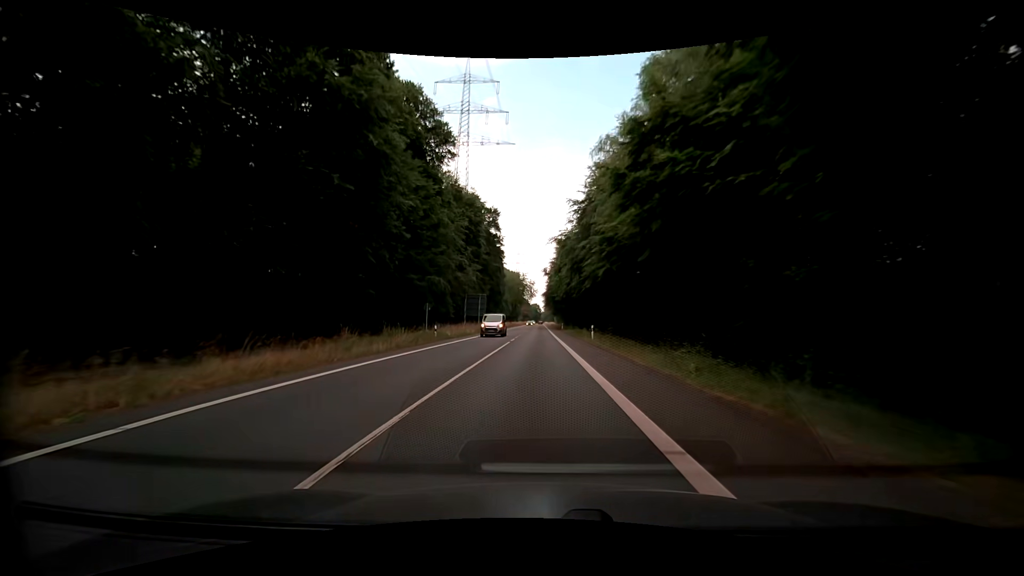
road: secondary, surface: asphalt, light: Day
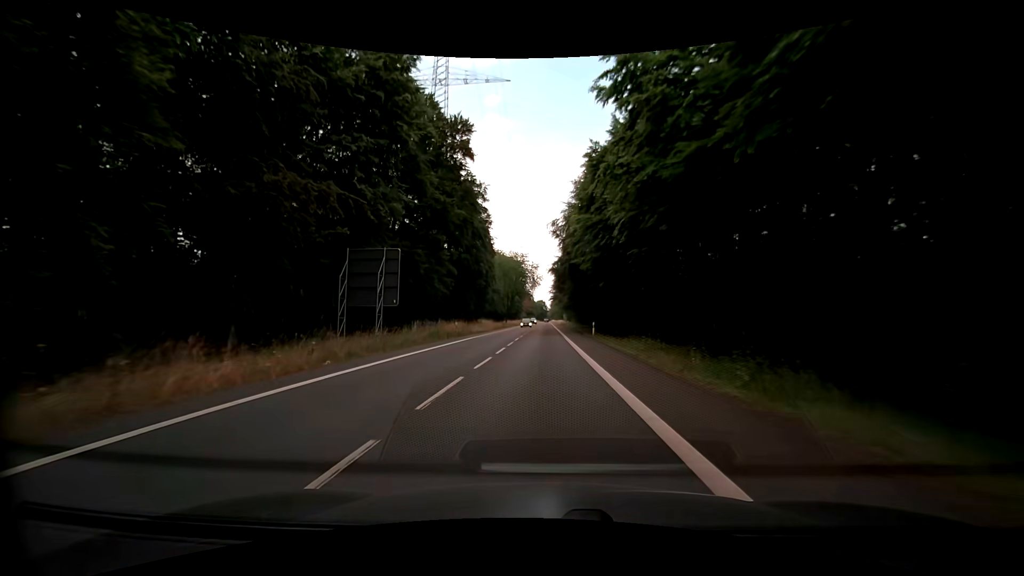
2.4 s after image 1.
(-0.1, +44.9) m; -1°
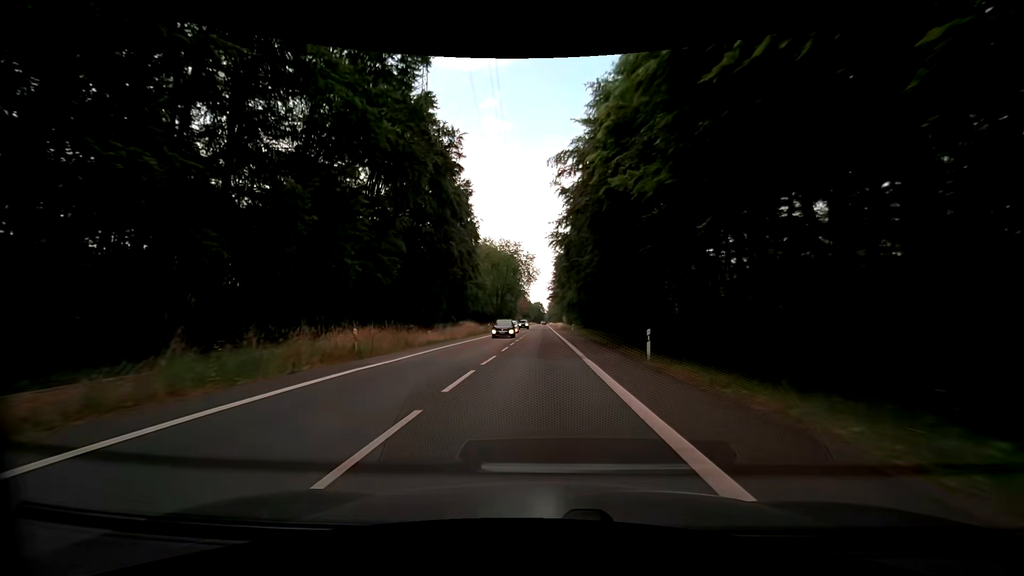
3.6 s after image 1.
(+0.1, +22.1) m; 0°
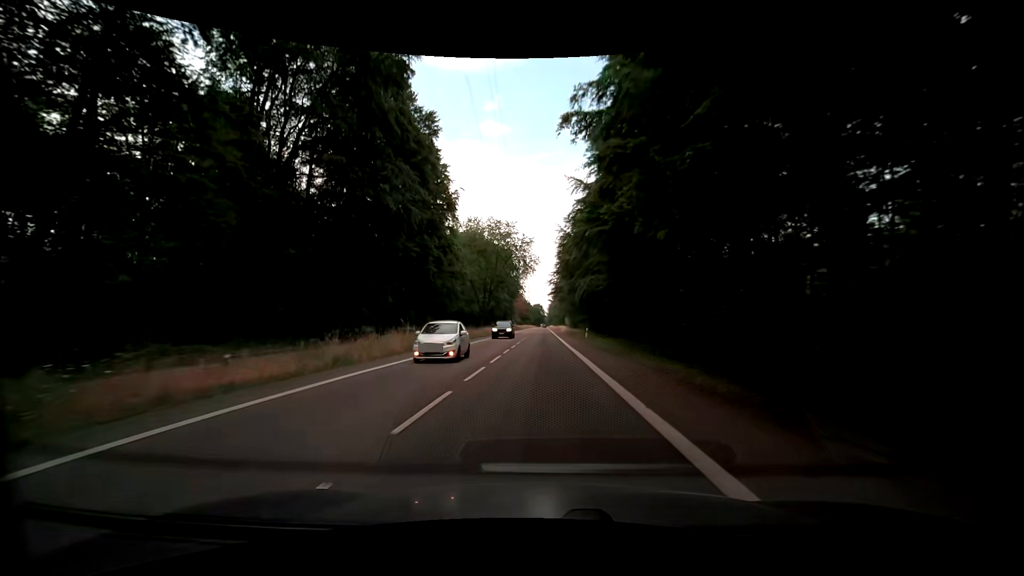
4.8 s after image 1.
(+0.1, +22.1) m; 0°
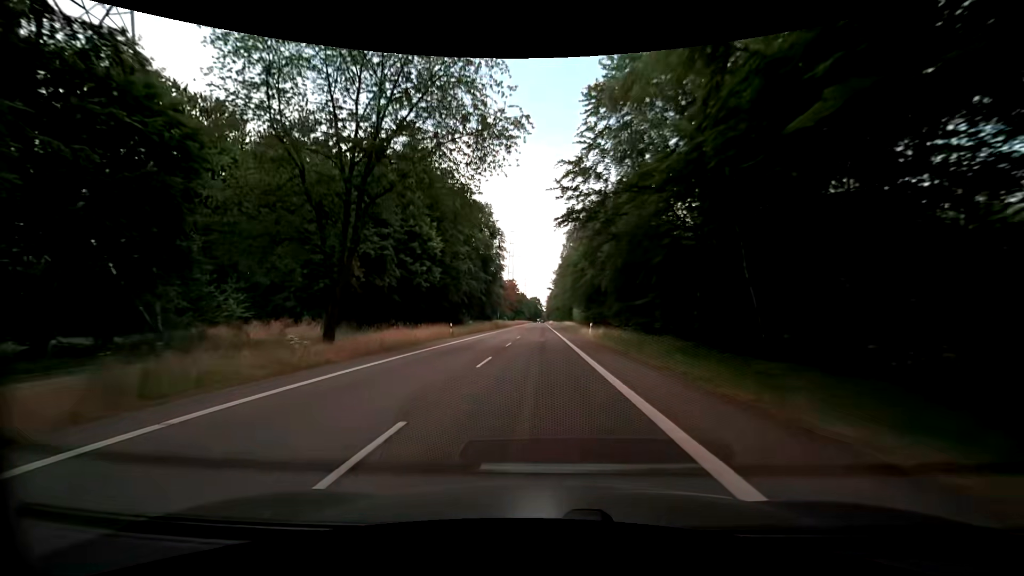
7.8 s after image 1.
(0.0, +55.4) m; 0°
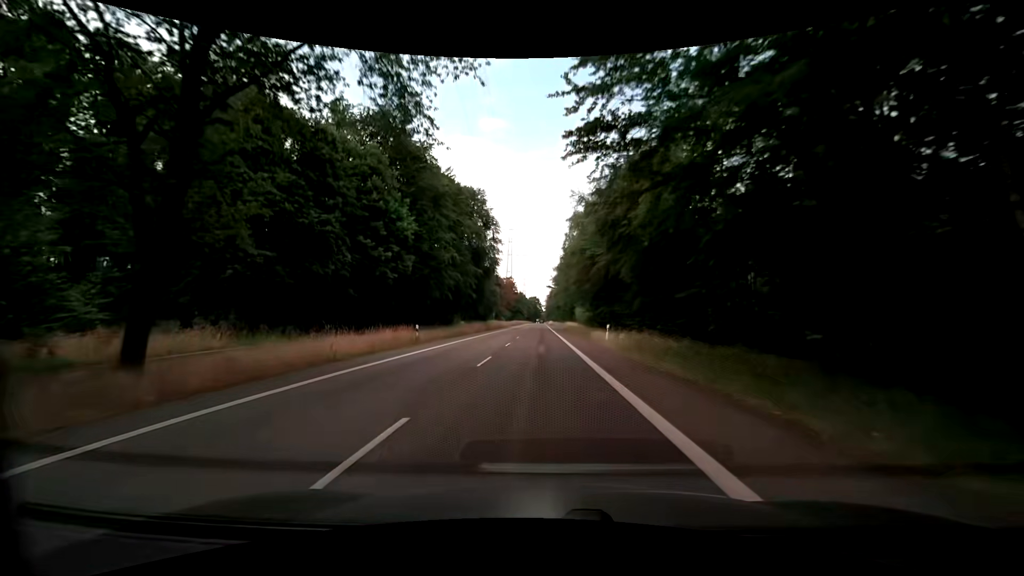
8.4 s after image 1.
(-0.1, +11.1) m; -1°
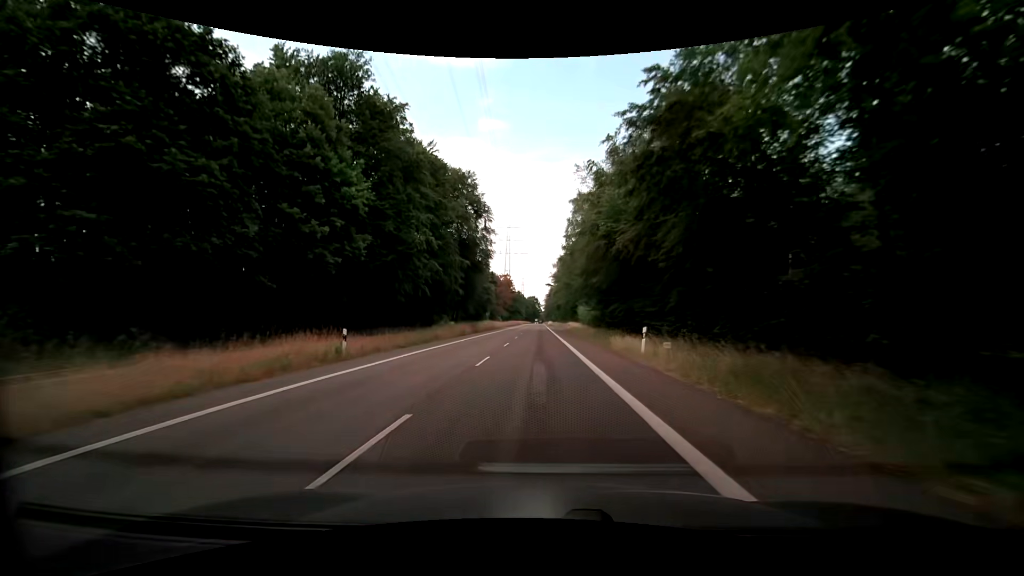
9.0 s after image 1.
(+0.1, +11.1) m; 0°
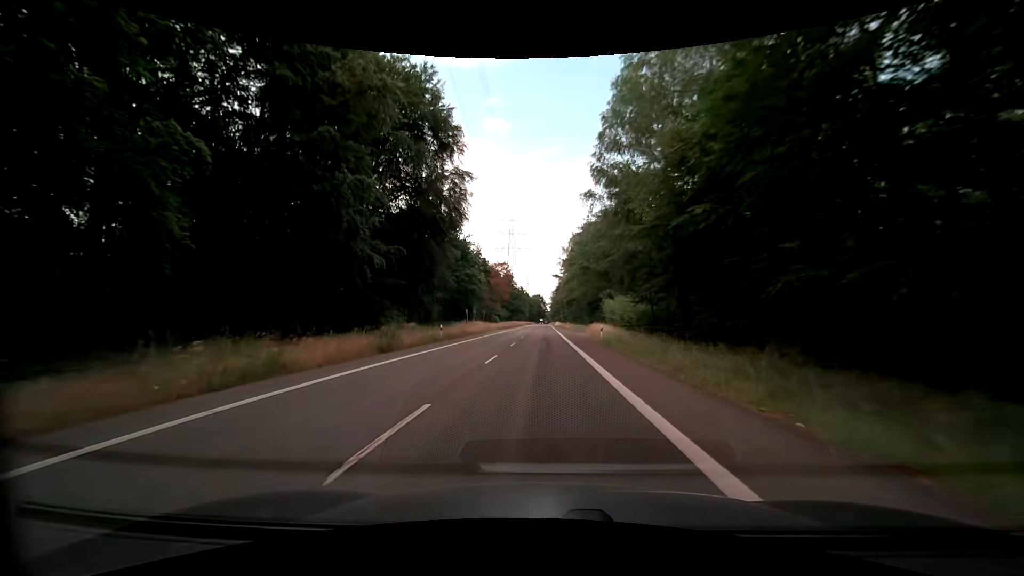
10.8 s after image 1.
(-0.1, +33.3) m; 0°
(0, +10) (0, +20) (0, +30) (0, +40) (0, +50) (0, +60) (0, +70) (0, +80) (0, +90) (0, +100) m
